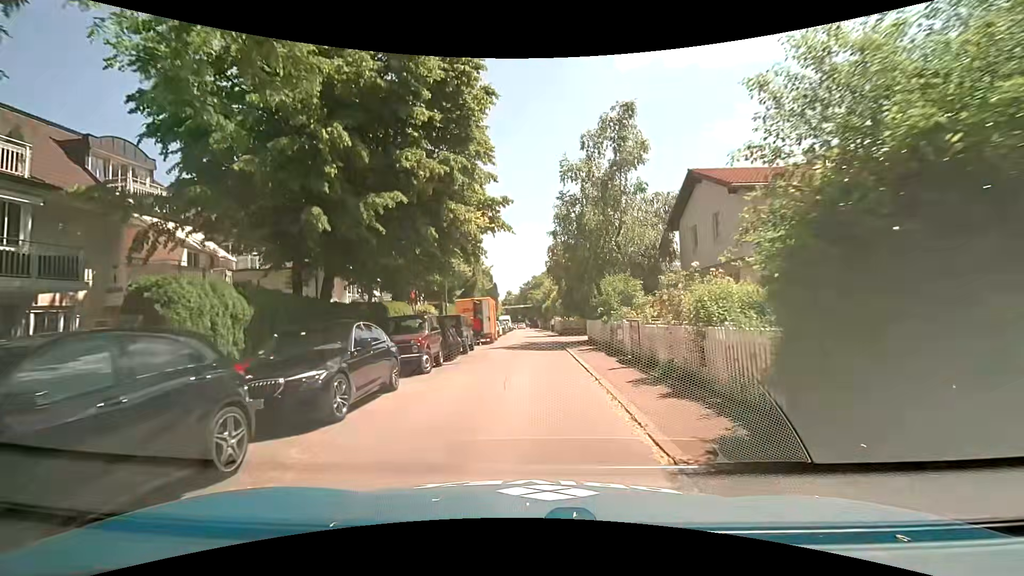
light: Day
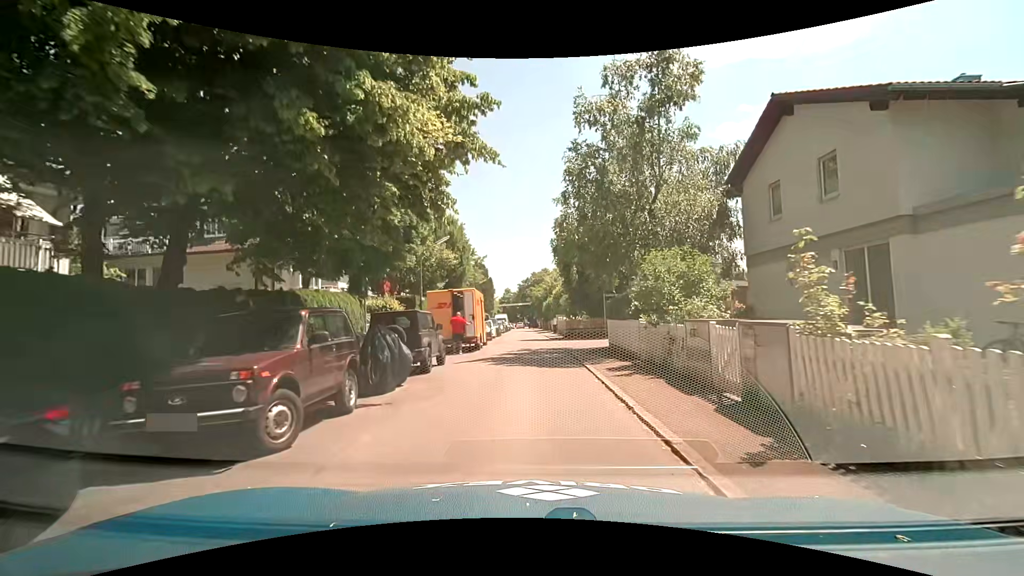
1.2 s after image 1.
(+0.1, +7.8) m; 0°
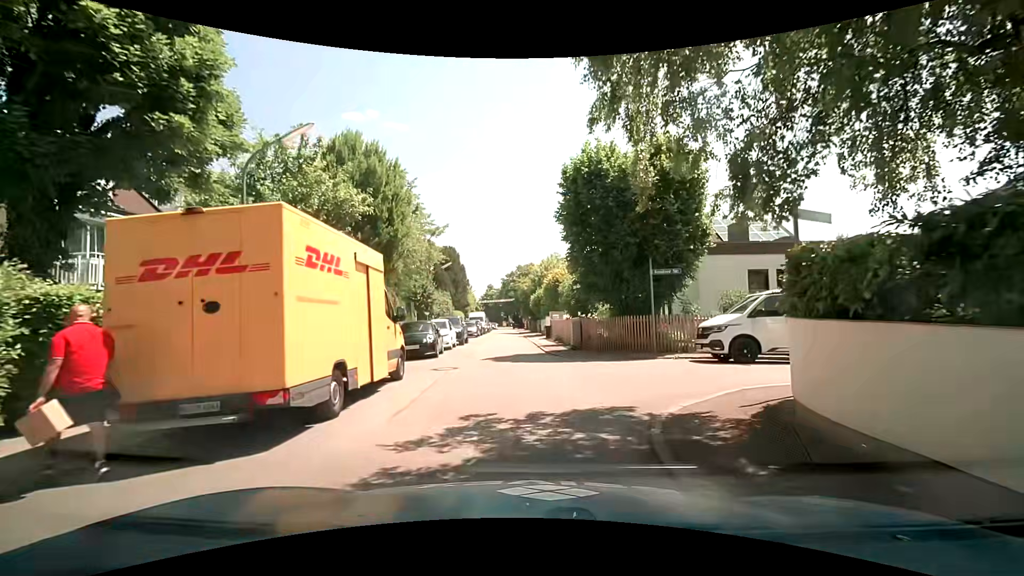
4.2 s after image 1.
(+0.3, +15.6) m; +1°
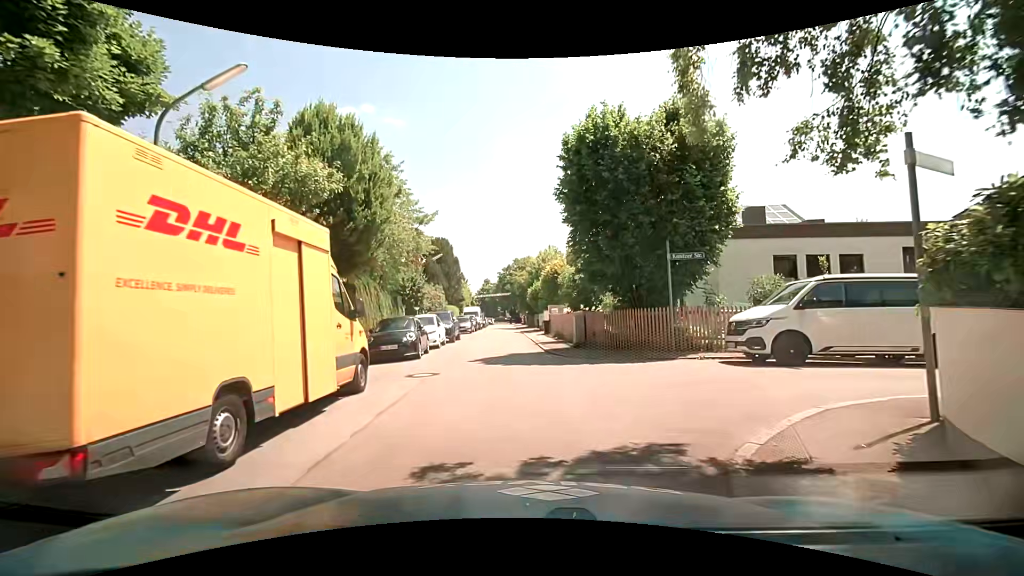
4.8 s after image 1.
(+0.1, +2.5) m; +1°
